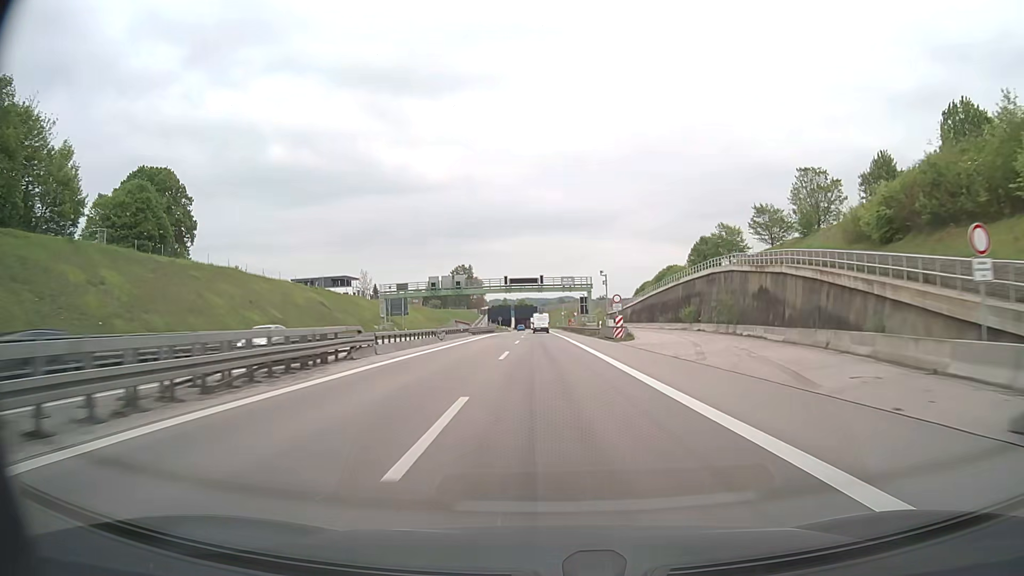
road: motorway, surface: asphalt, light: Day
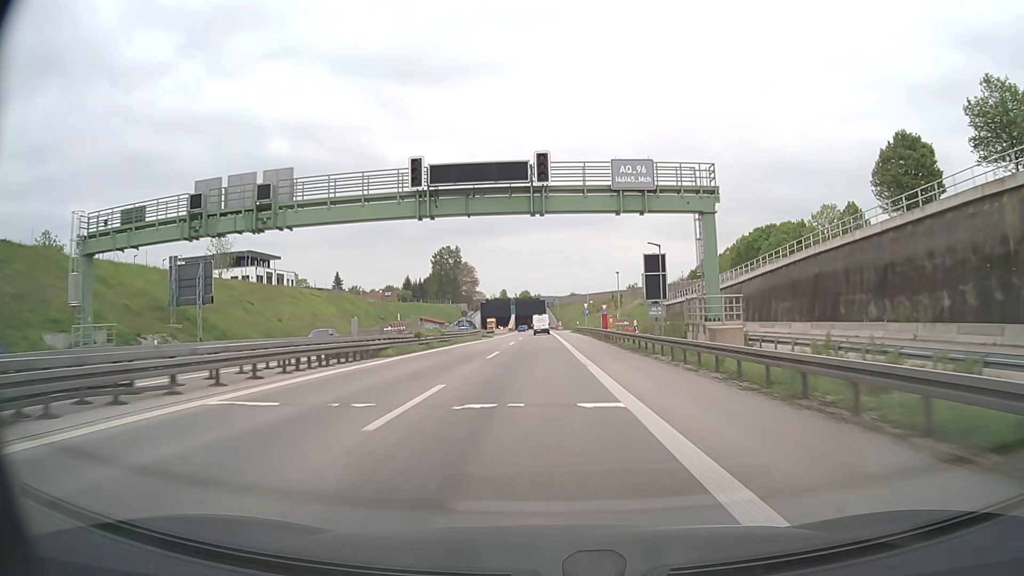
(-0.5, +69.6) m; -1°
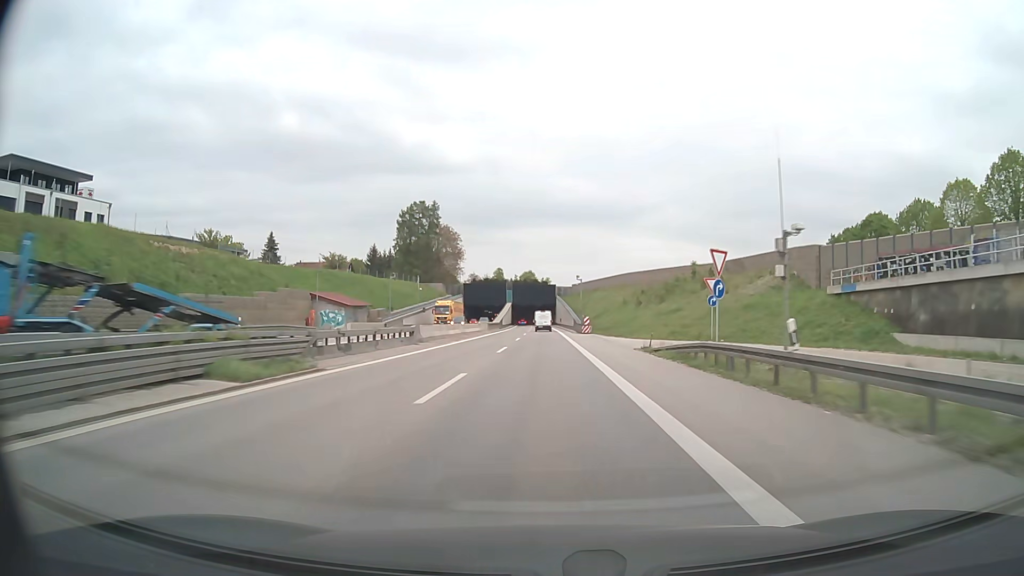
(-0.8, +70.0) m; -1°
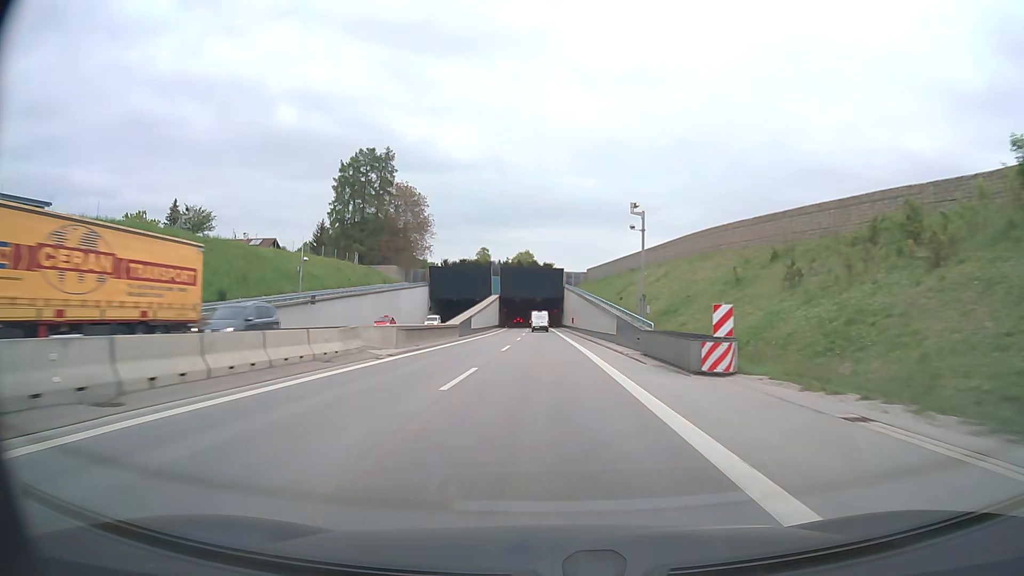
(-0.1, +52.0) m; 0°
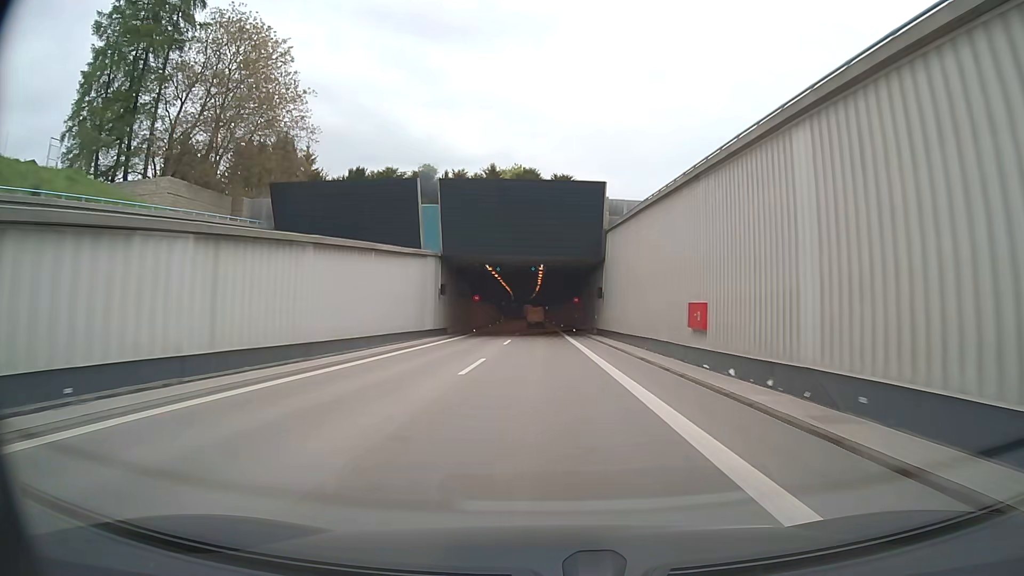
(-0.2, +69.5) m; -1°
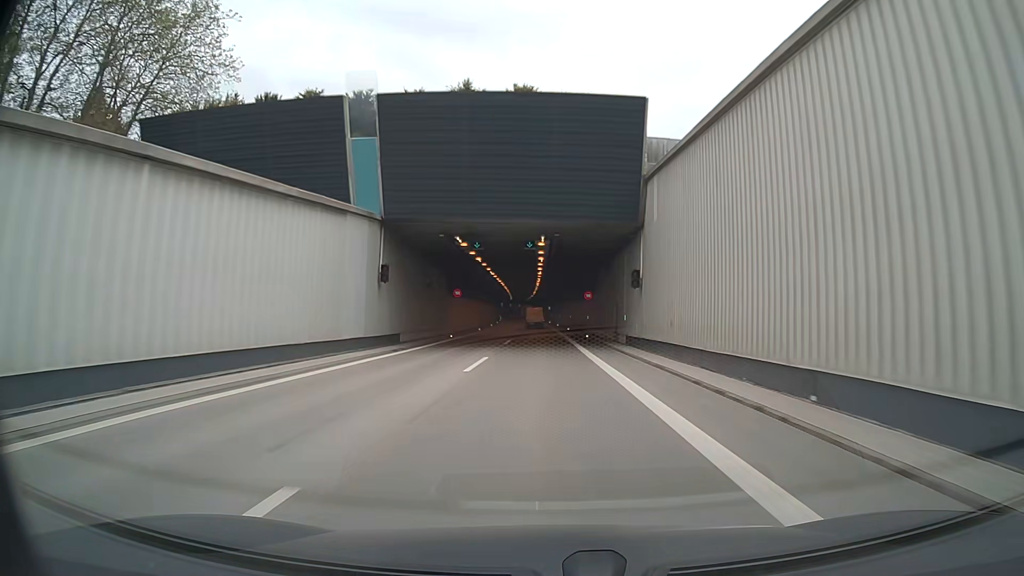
(0.0, +17.1) m; 0°
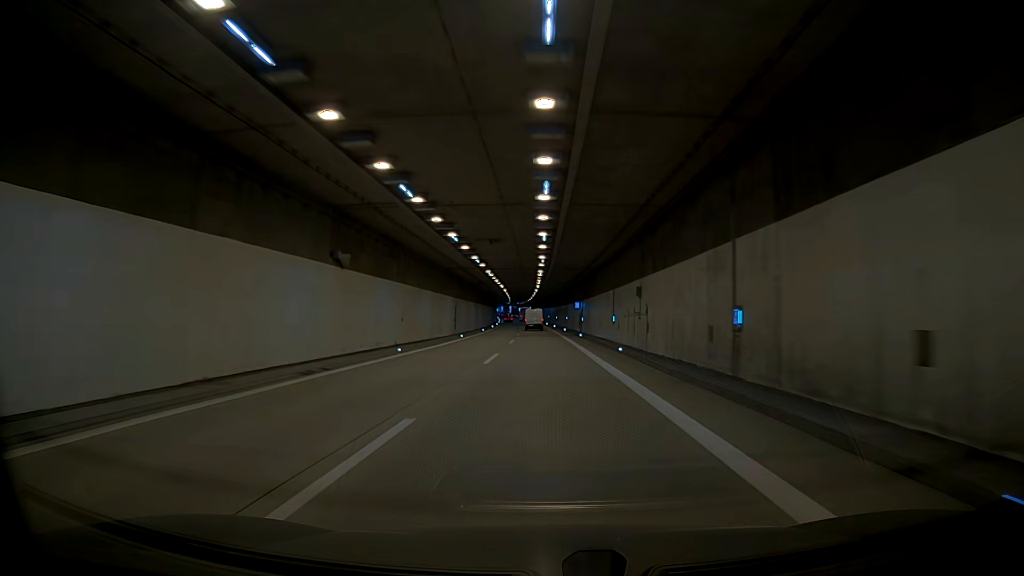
(-0.9, +68.5) m; -1°
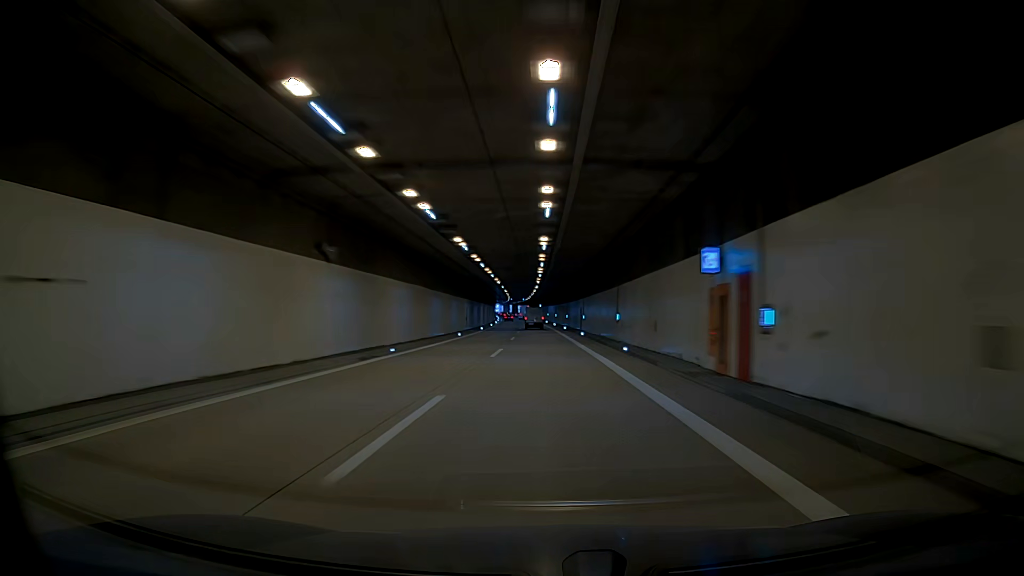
(+1.5, +51.7) m; +2°
